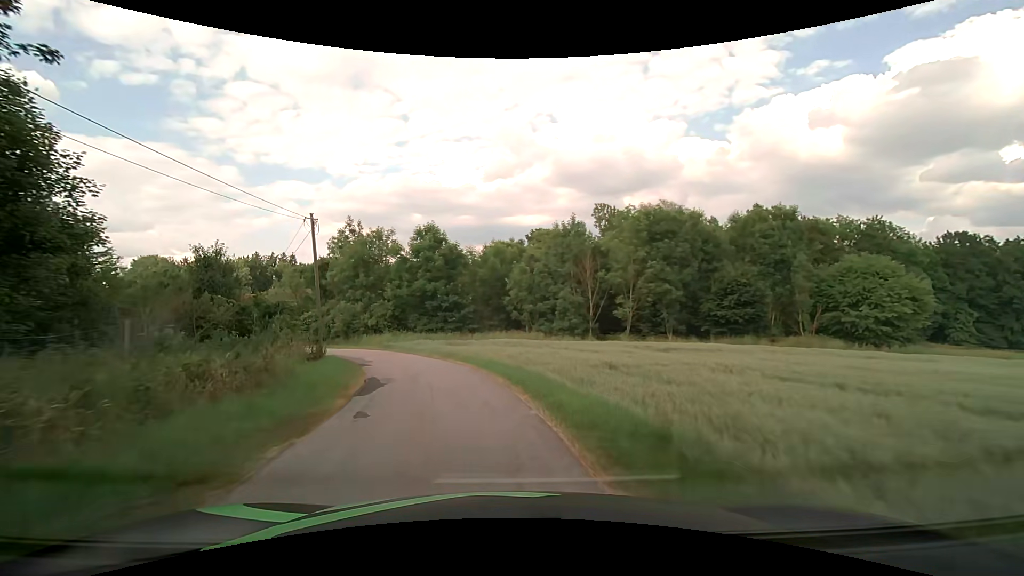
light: Day
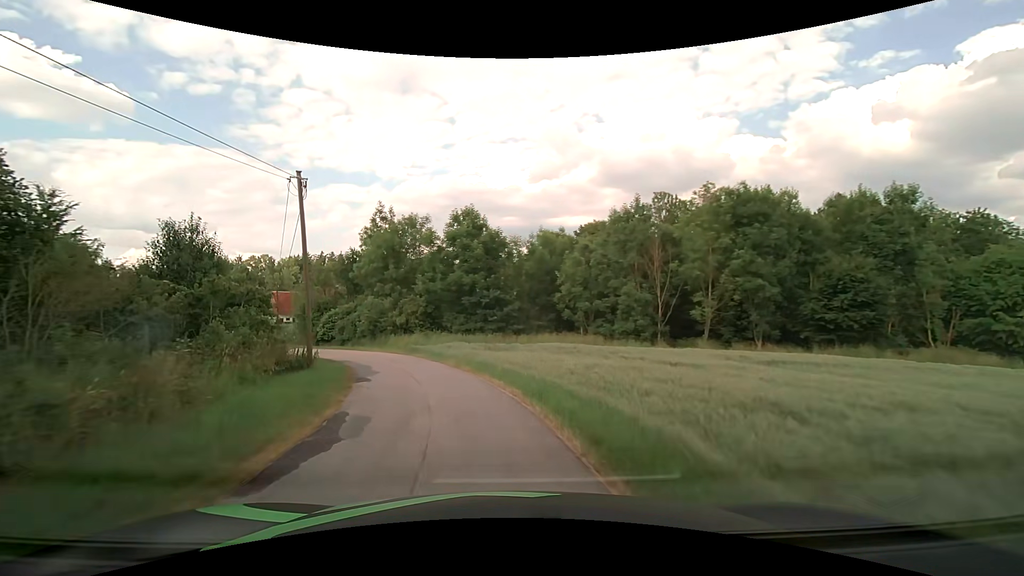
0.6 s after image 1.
(-0.3, +6.6) m; -5°
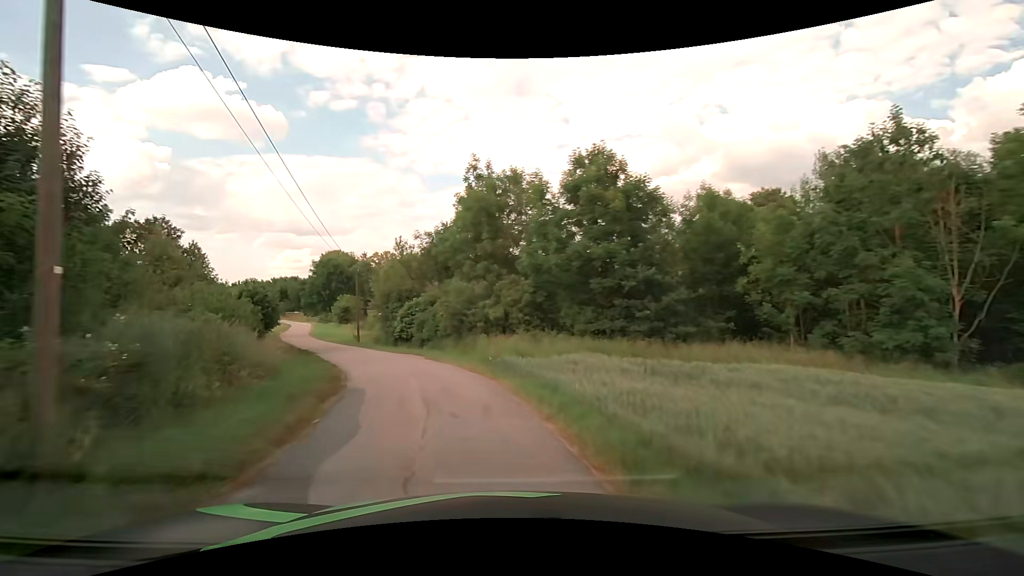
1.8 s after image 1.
(-1.3, +13.1) m; -13°
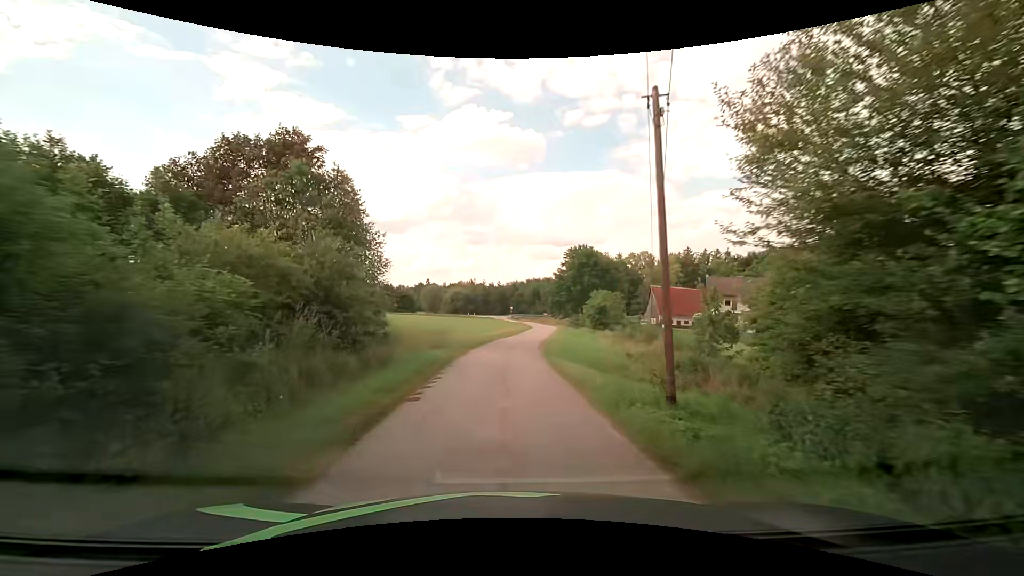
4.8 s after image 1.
(-9.5, +30.6) m; -29°
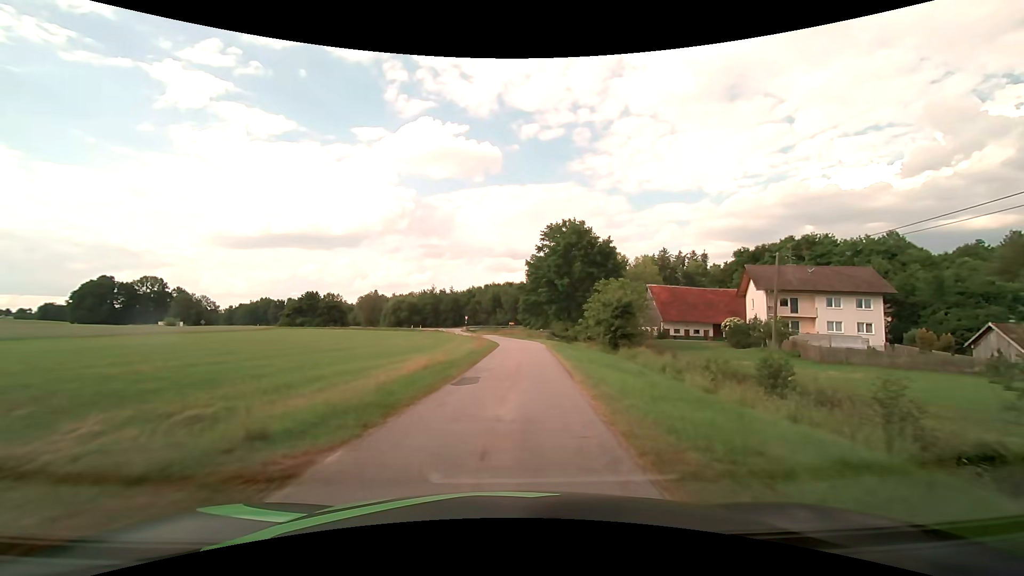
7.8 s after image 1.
(+0.9, +32.0) m; +5°
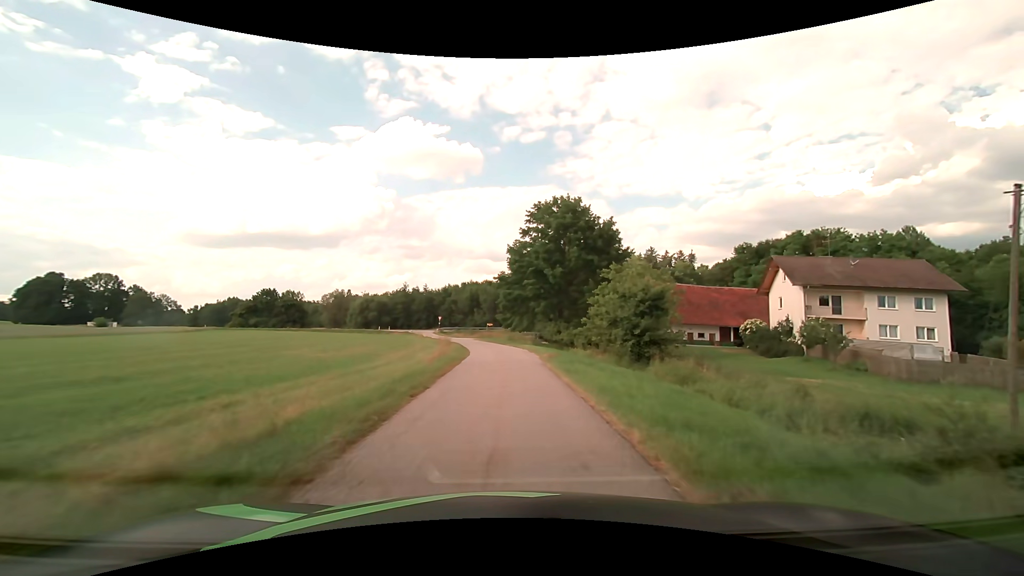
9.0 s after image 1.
(+0.3, +12.6) m; +2°
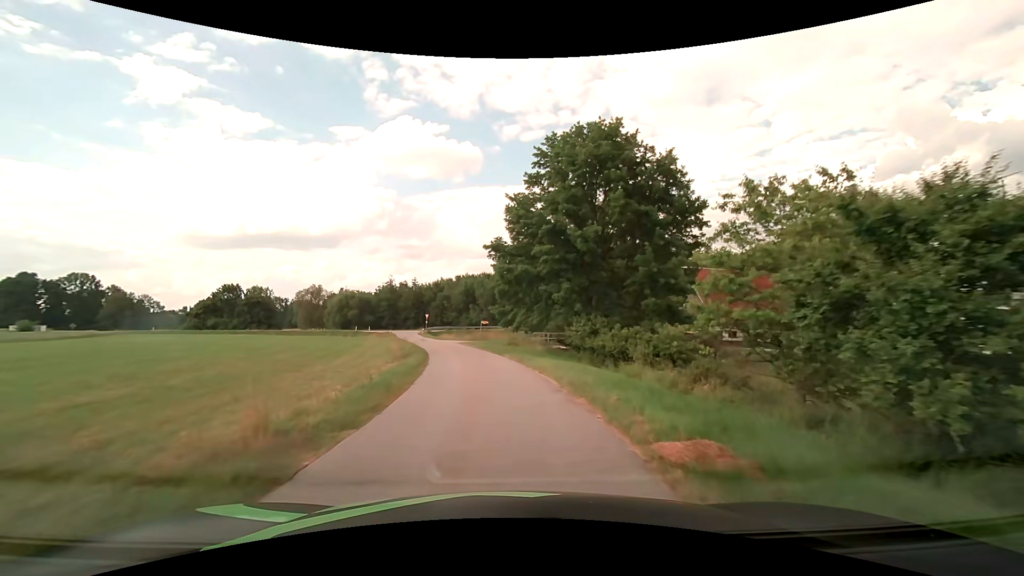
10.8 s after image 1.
(+0.2, +18.8) m; 0°
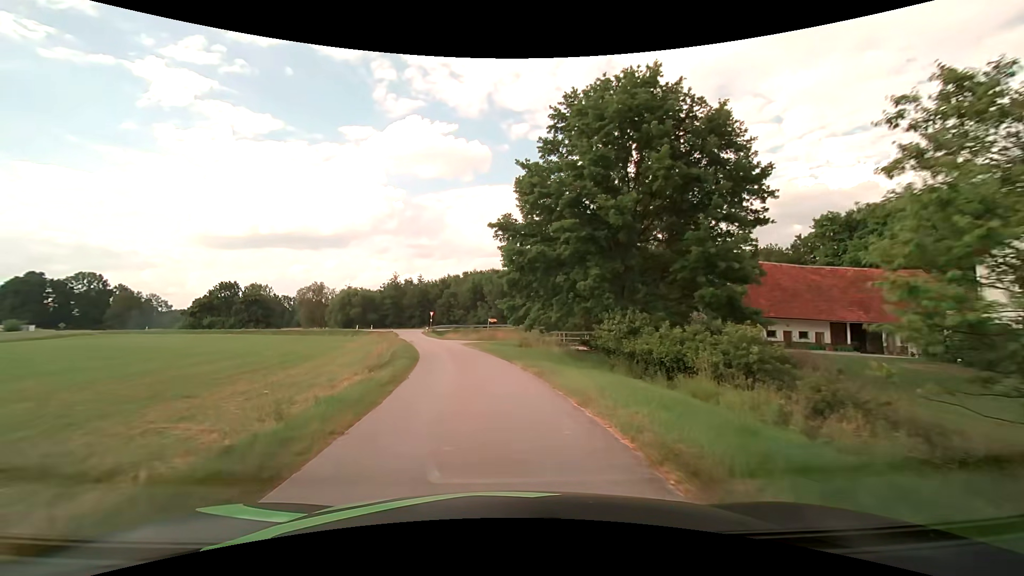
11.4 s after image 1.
(-0.1, +6.3) m; -2°
(0, +10) (-1, +20) (-3, +30) (-5, +40) (-7, +49) (-9, +59) (-11, +69) (-14, +78) (-16, +88) (-12, +97) m
